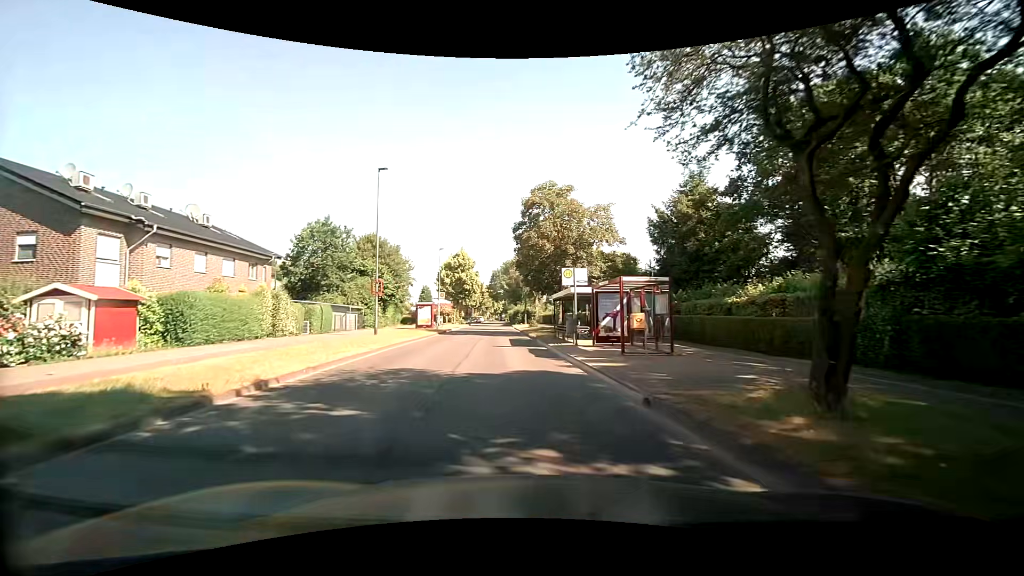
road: tertiary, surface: asphalt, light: Day
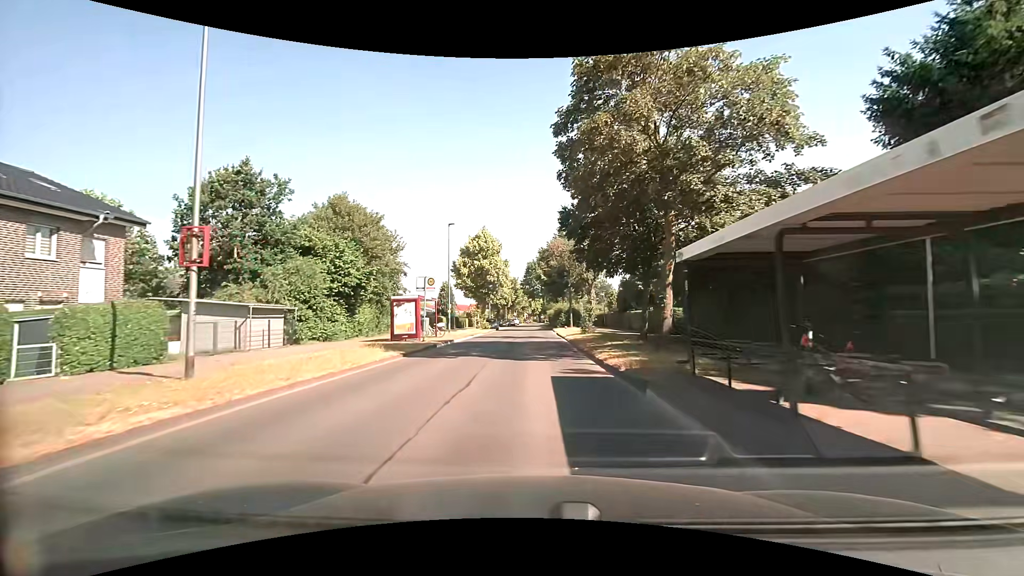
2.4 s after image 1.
(-0.9, +19.9) m; -4°
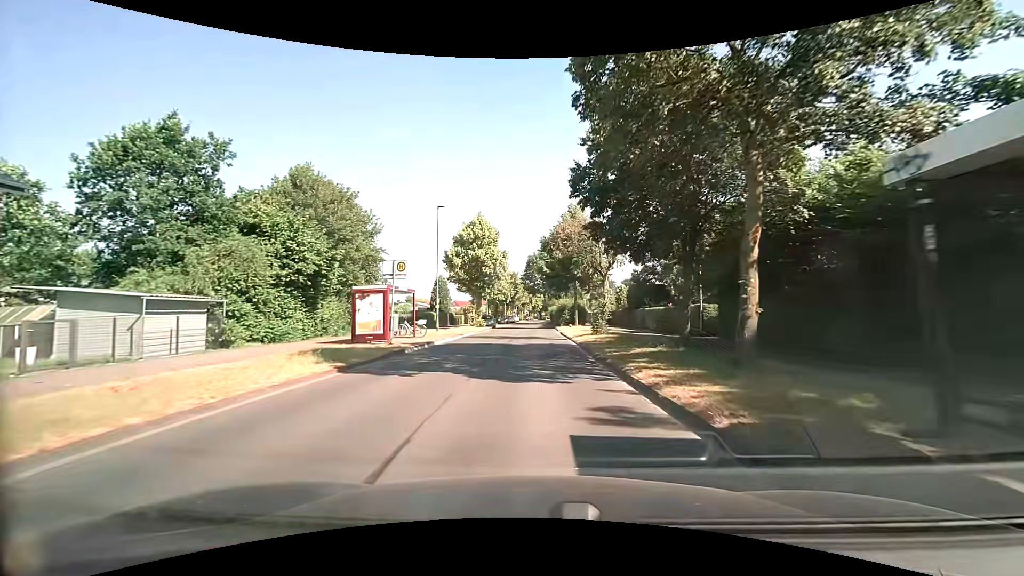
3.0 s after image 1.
(0.0, +6.0) m; 0°
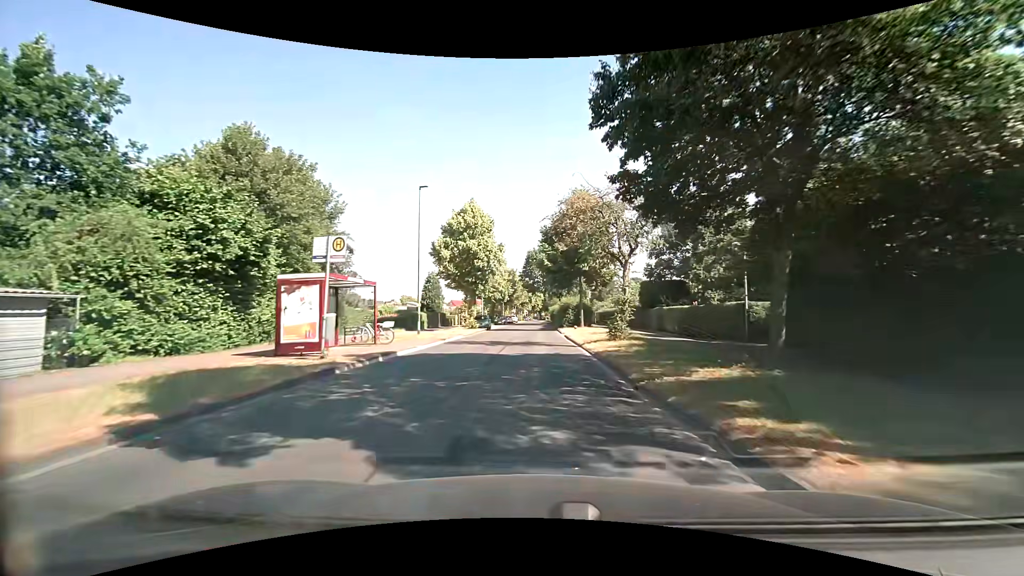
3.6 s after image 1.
(0.0, +6.4) m; 0°
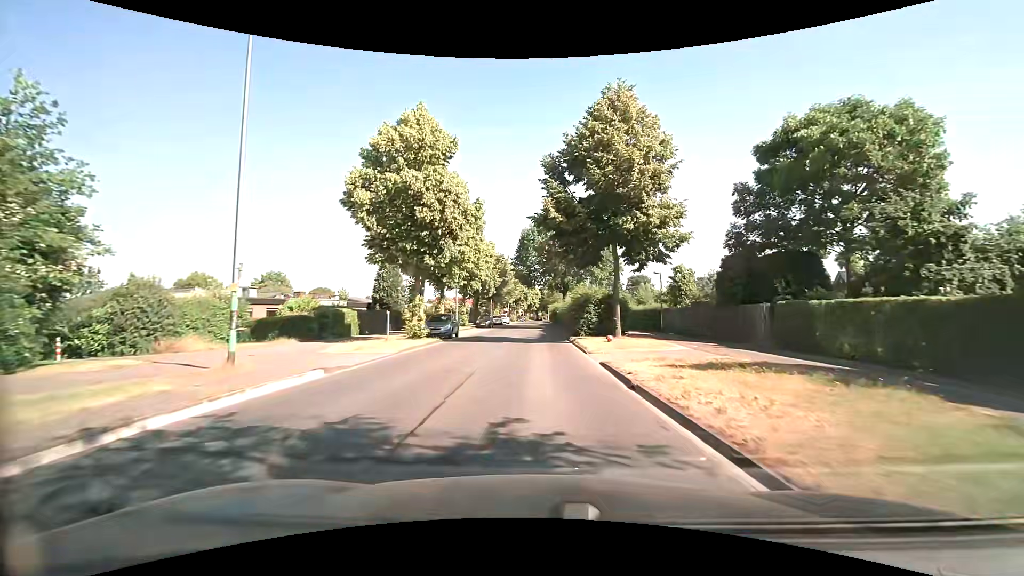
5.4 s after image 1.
(0.0, +20.7) m; 0°
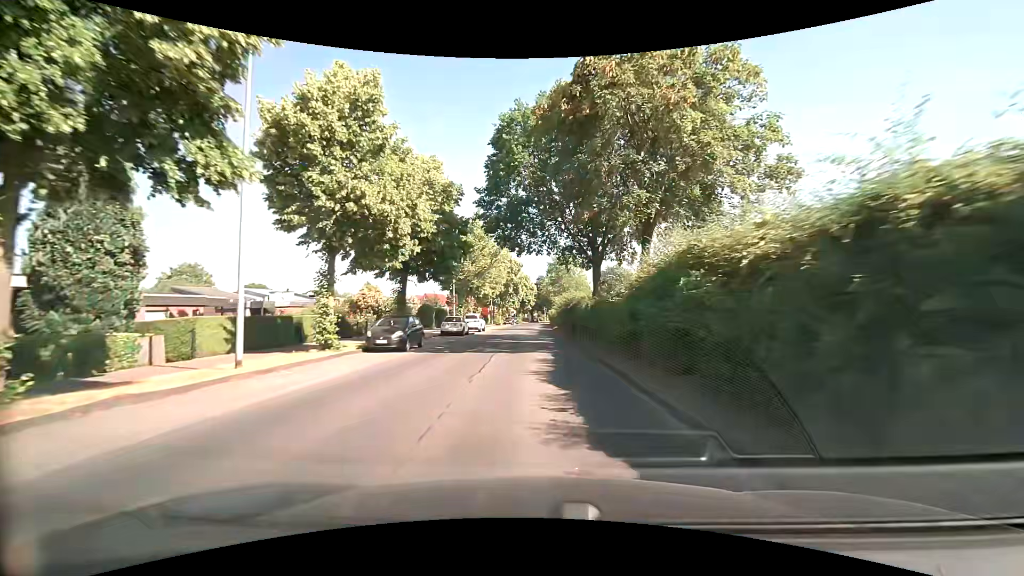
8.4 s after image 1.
(+0.3, +35.6) m; +1°
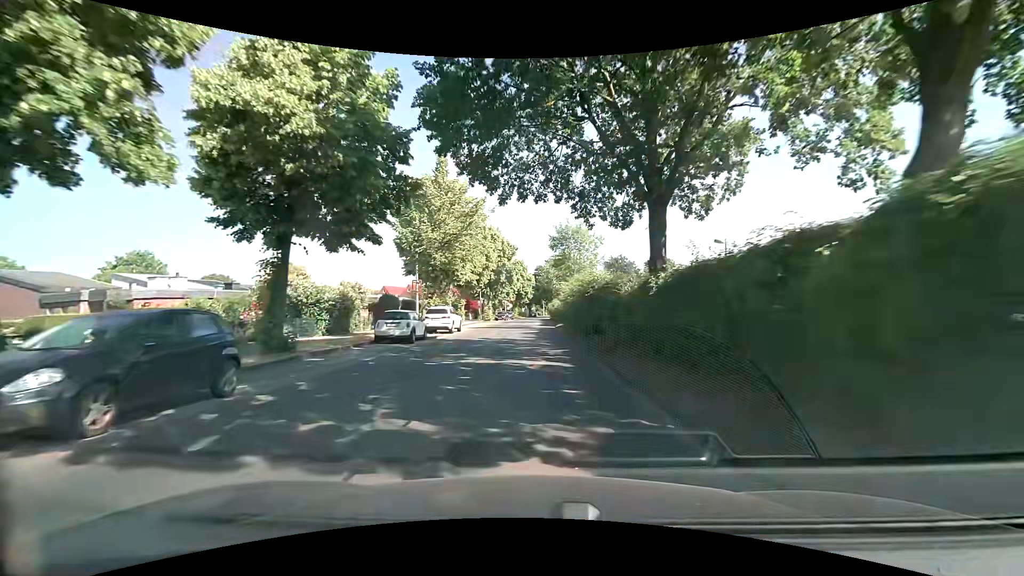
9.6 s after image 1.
(0.0, +14.3) m; 0°
(0, +10) (0, +20) (0, +30) (0, +40) (0, +50) (0, +60) (0, +70) (+1, +80) (+1, +90) (+1, +100) m
